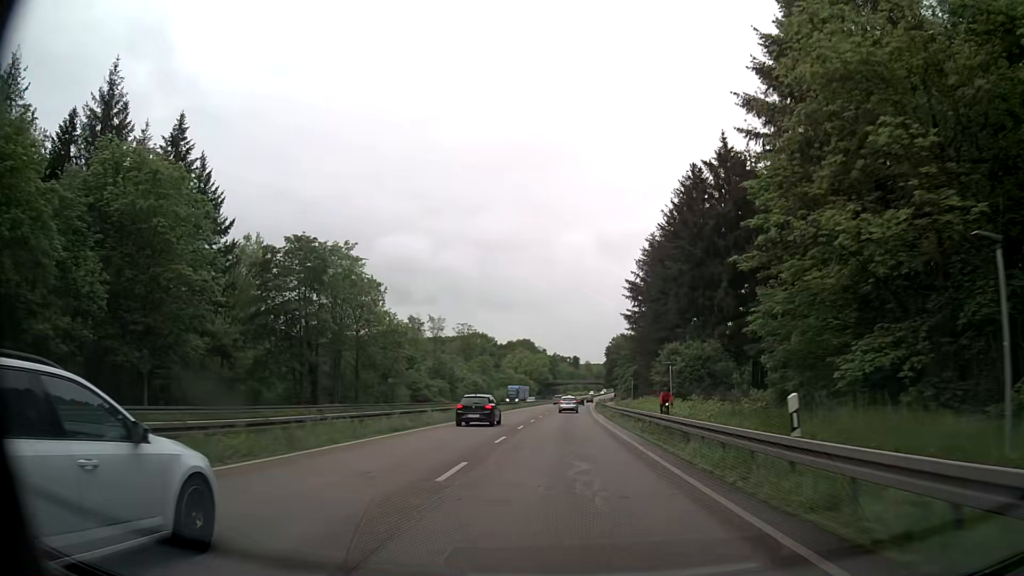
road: trunk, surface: asphalt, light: Day
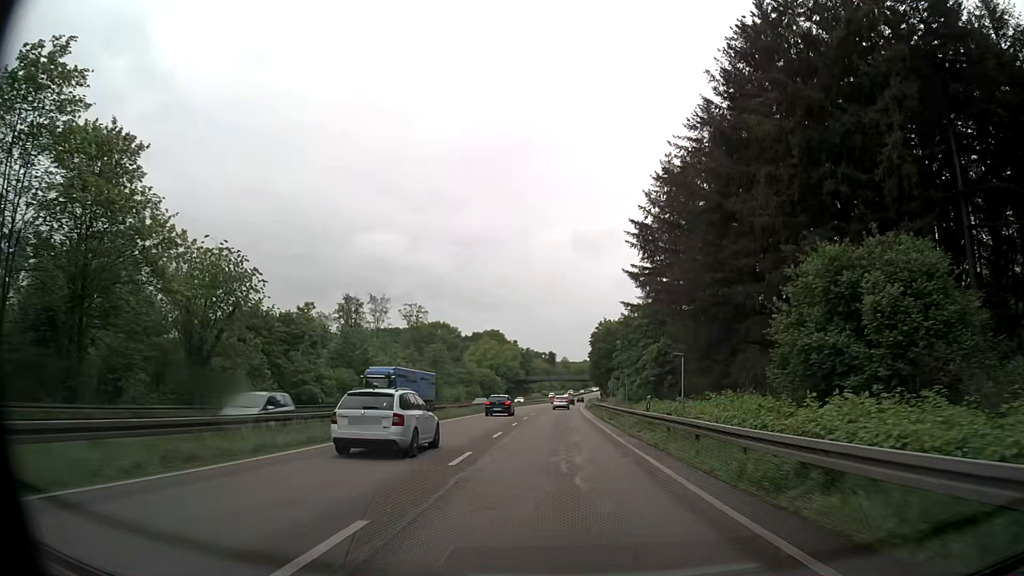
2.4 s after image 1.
(+0.7, +42.5) m; +2°
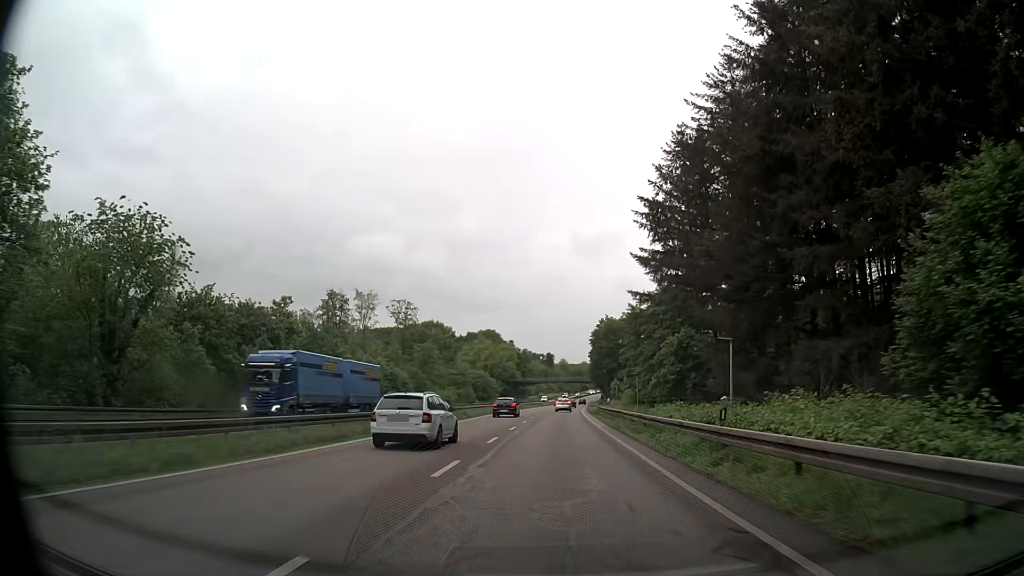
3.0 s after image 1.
(0.0, +10.6) m; 0°
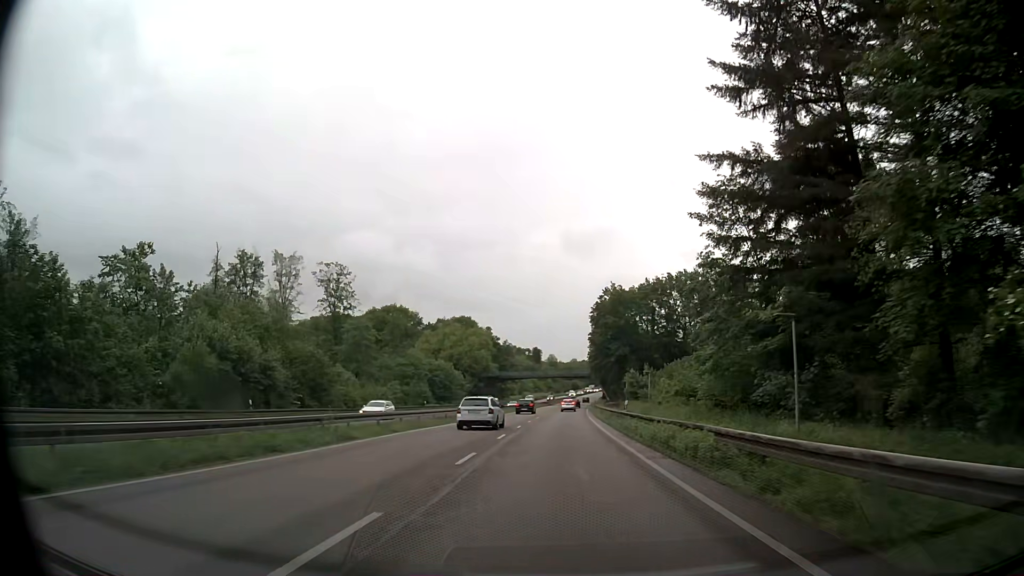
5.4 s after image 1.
(+0.3, +42.5) m; +1°
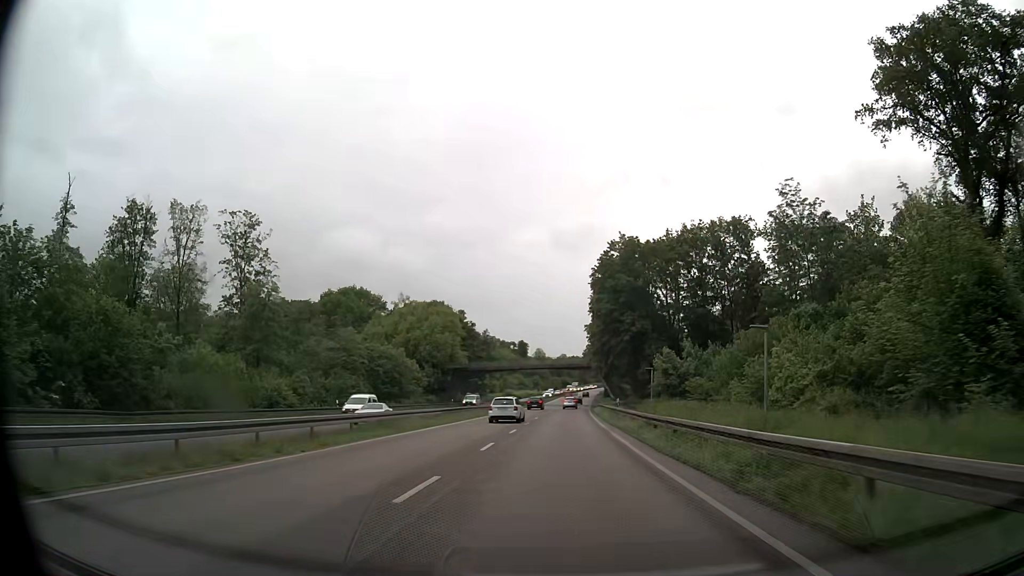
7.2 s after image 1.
(+0.2, +32.0) m; +1°
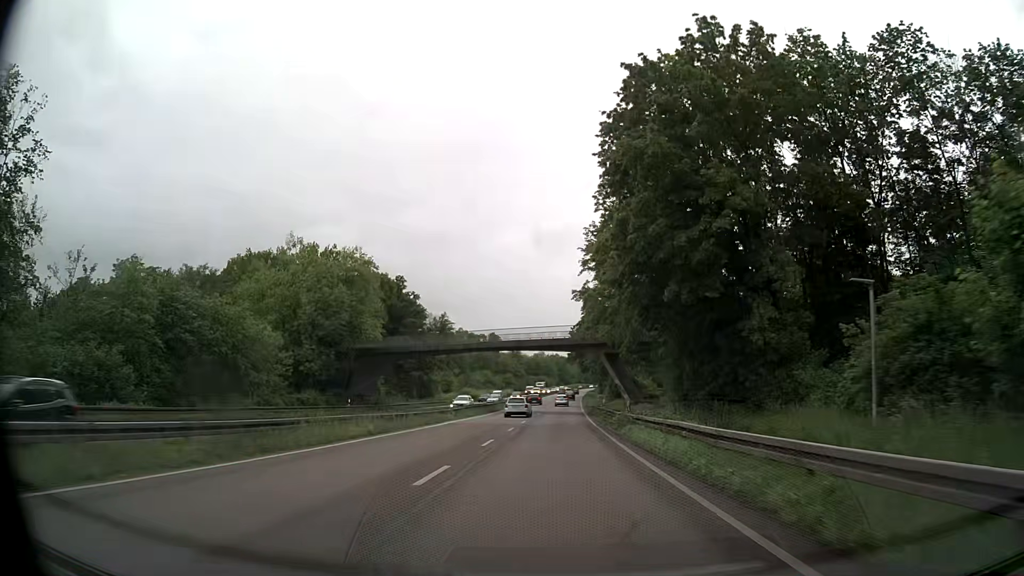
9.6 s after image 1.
(+0.7, +43.3) m; +2°
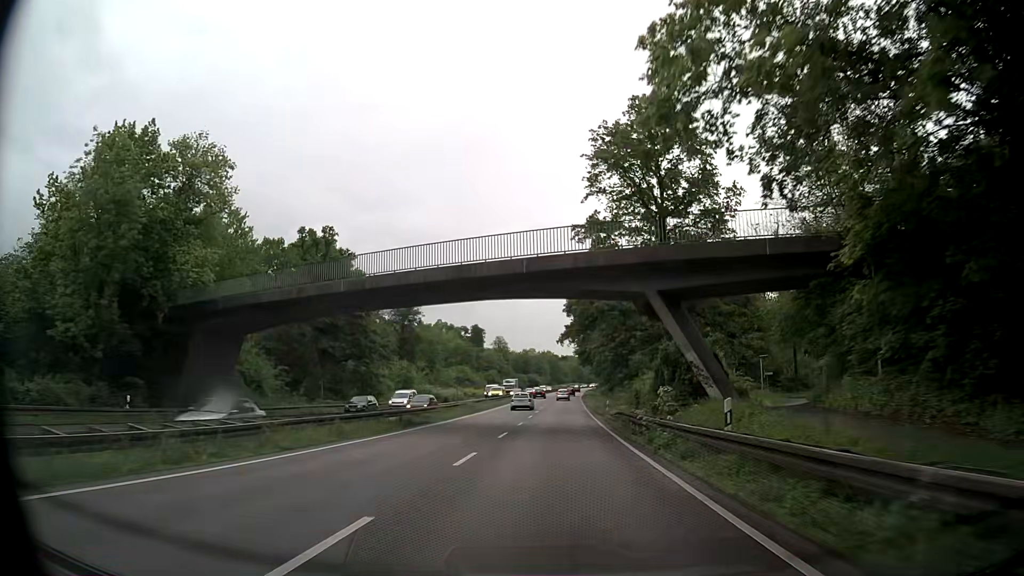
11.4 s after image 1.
(+0.2, +32.8) m; +1°
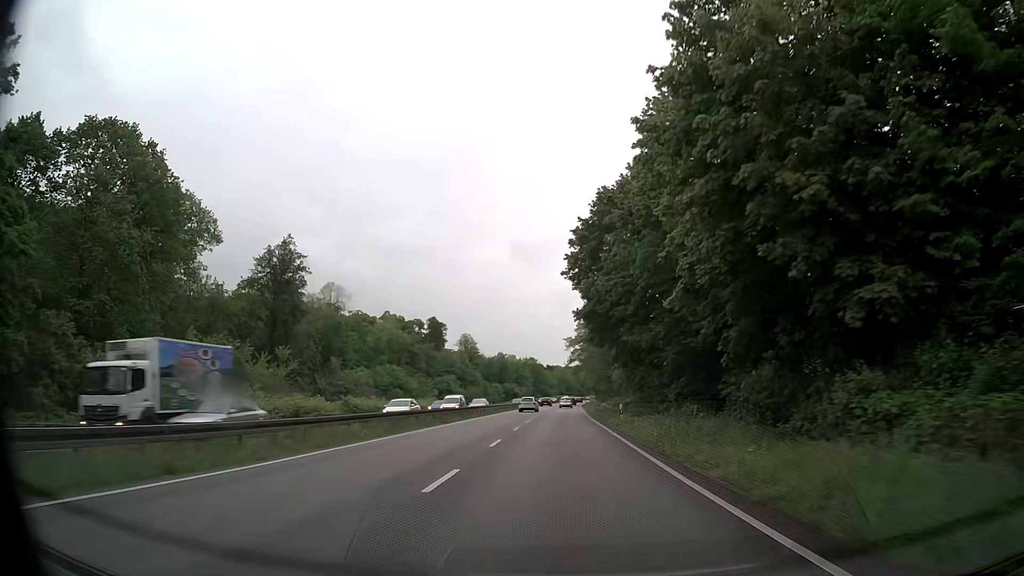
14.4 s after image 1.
(+1.0, +58.2) m; +2°
(0, +10) (0, +20) (0, +30) (0, +40) (0, +50) (0, +60) (0, +70) (0, +80) (+1, +90) (+1, +100) m
